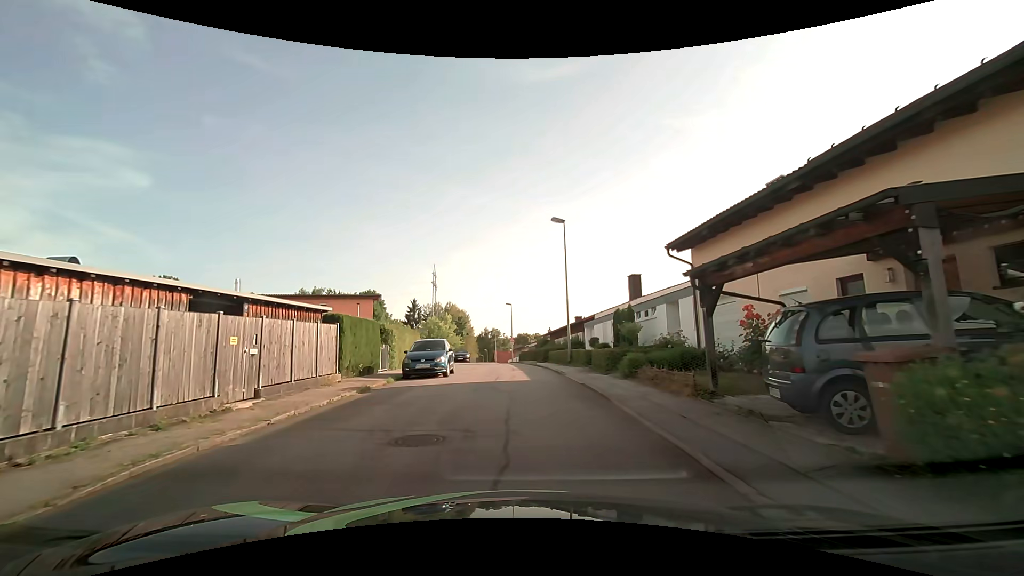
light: Day
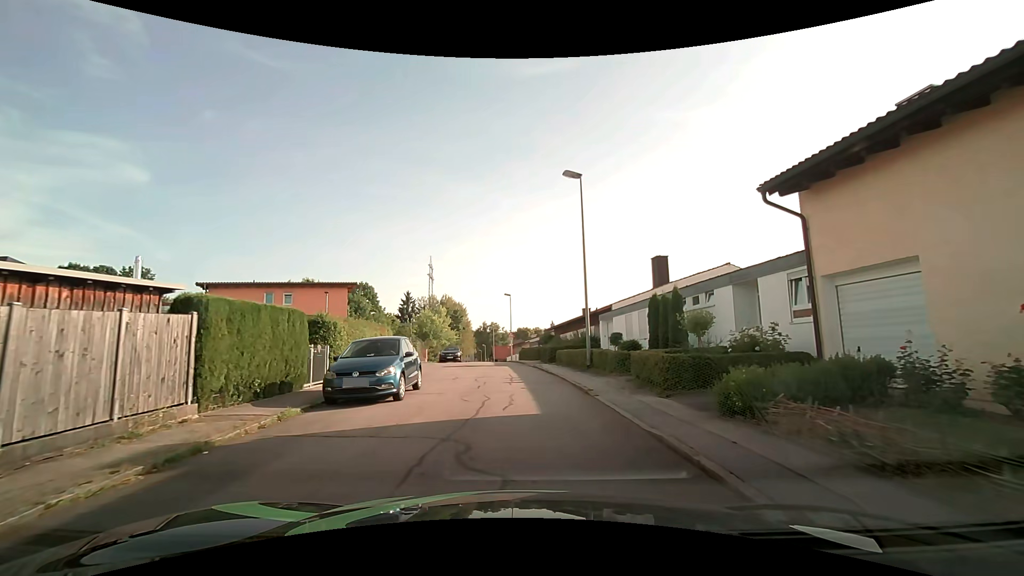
(0.0, +7.4) m; 0°
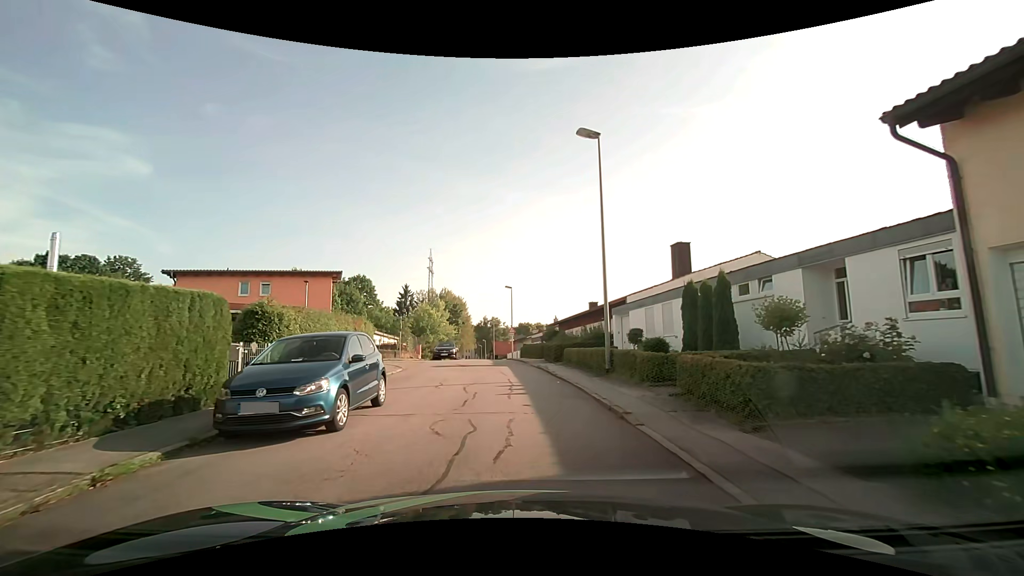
(0.0, +3.9) m; 0°
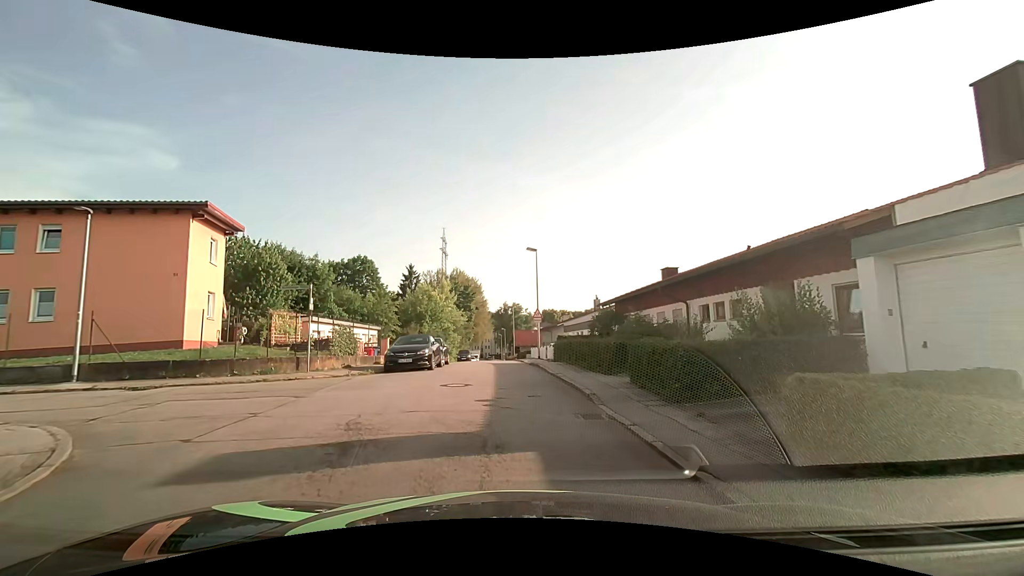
(-0.4, +18.9) m; -2°
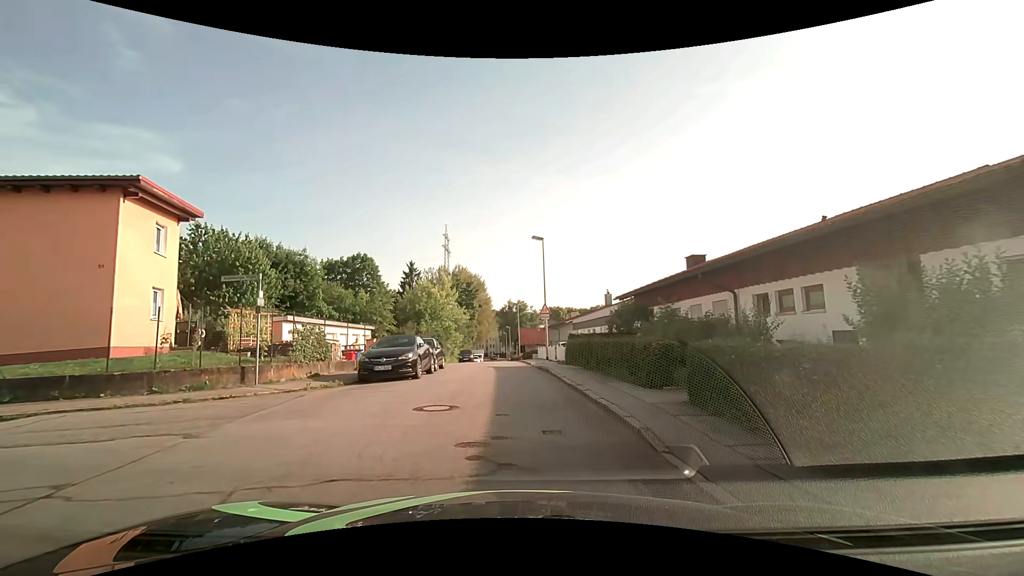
(0.0, +3.8) m; -1°
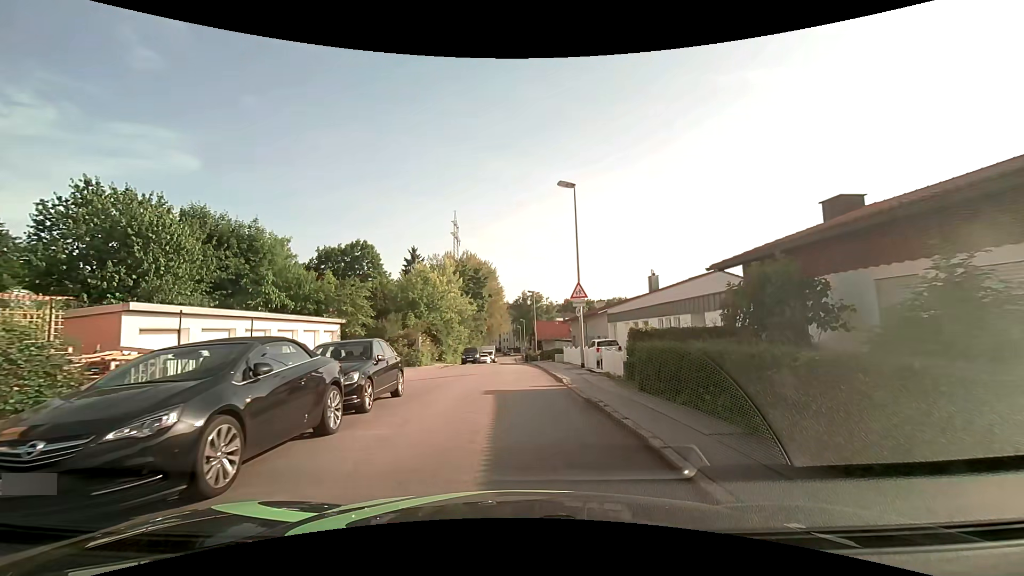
(-0.2, +11.1) m; -2°
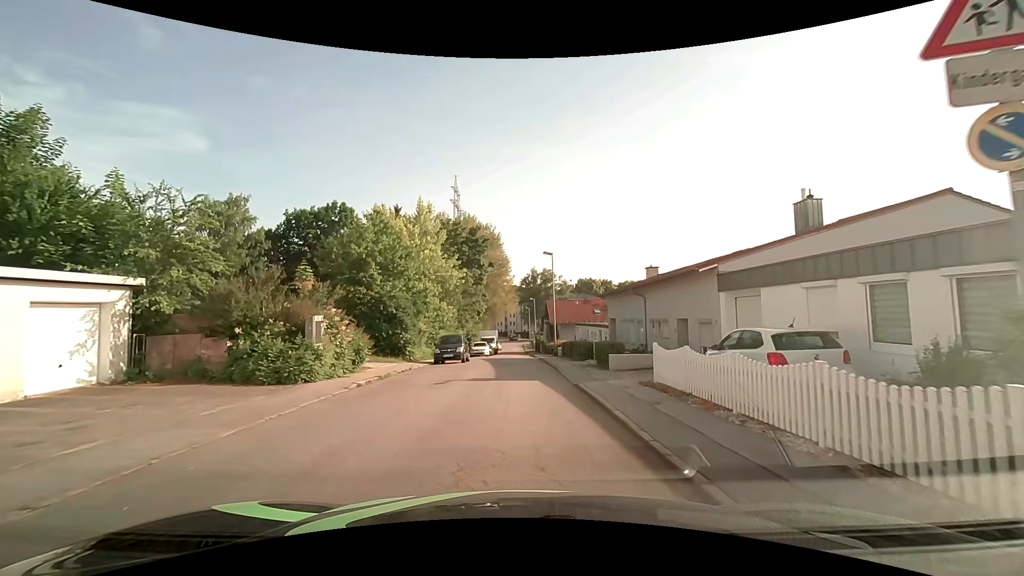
(0.0, +18.5) m; 0°
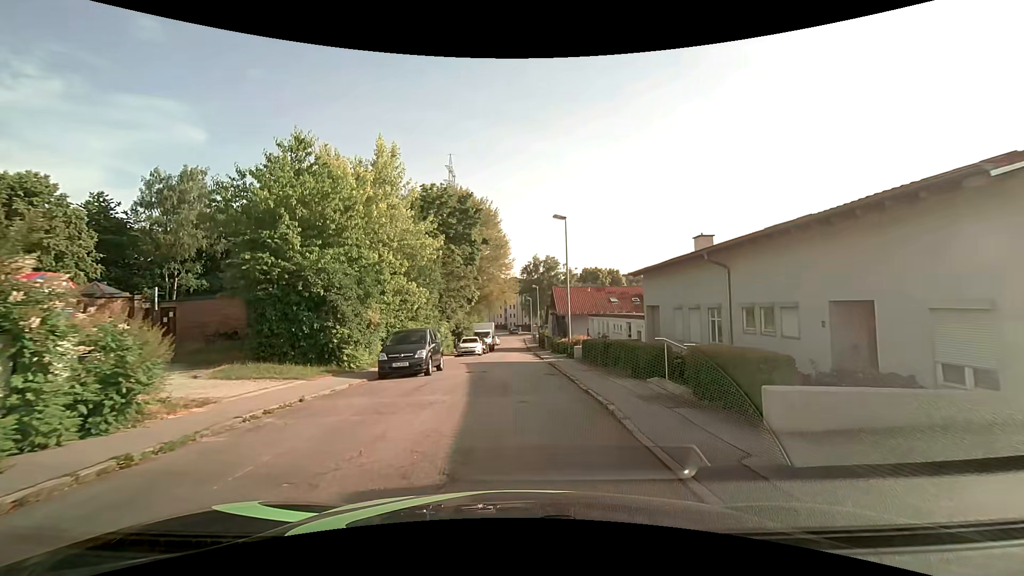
(0.0, +10.7) m; 0°
(0, +10) (0, +20) (0, +30) (0, +40) (0, +50) (0, +60) (-1, +70) (-1, +80) (-1, +90) (-1, +100) m
